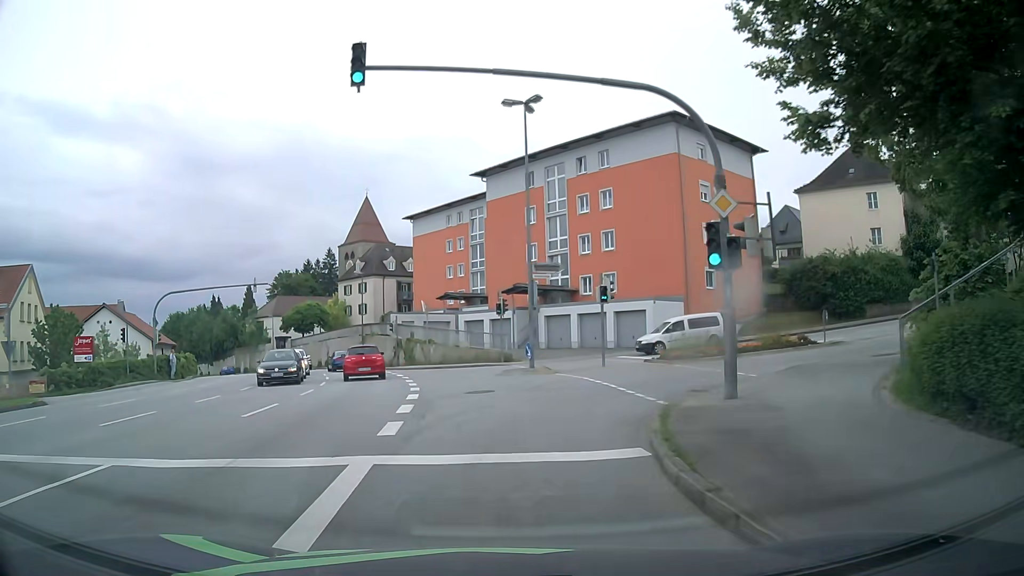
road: tertiary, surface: asphalt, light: Day
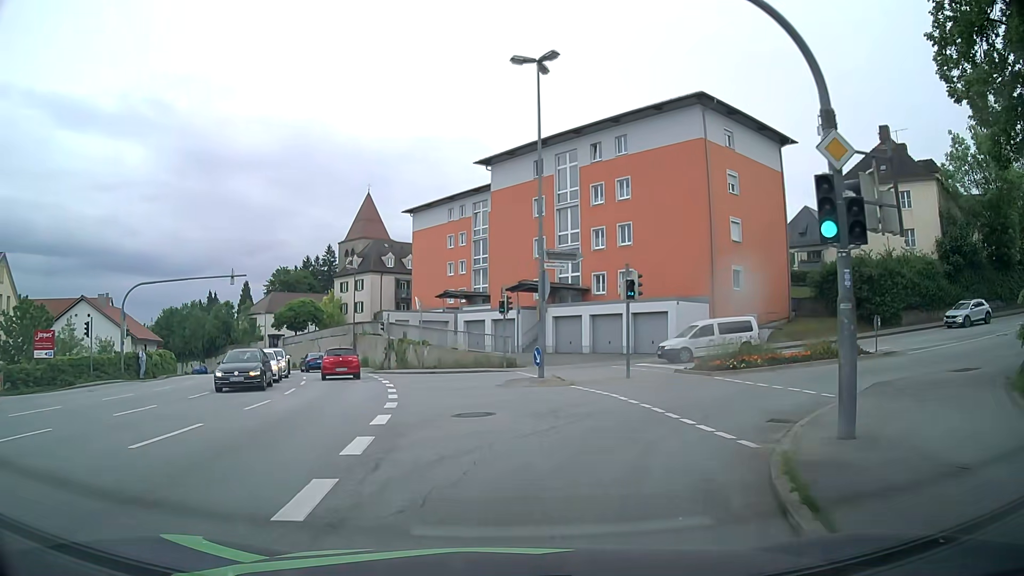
(-0.1, +4.3) m; -1°
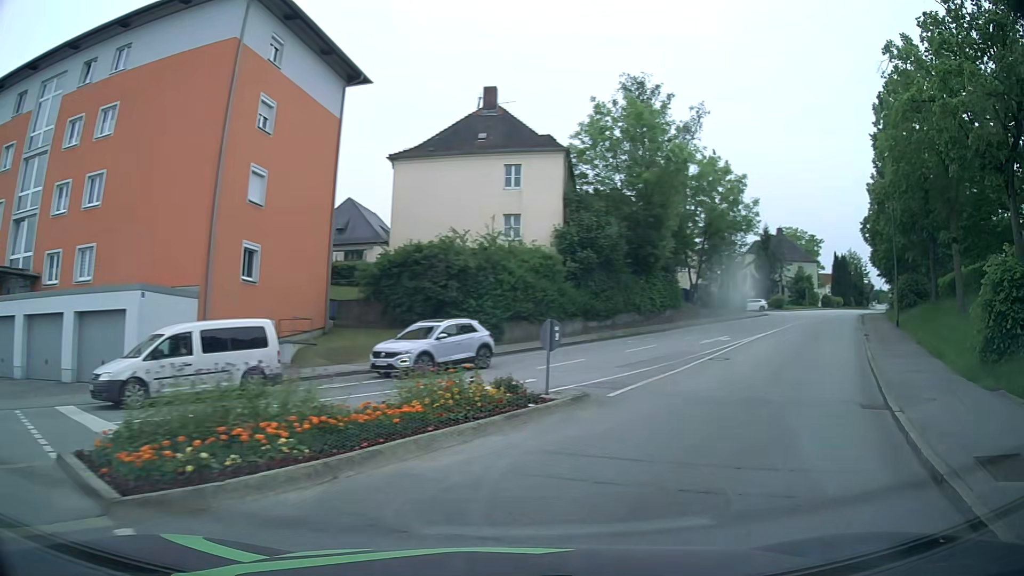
(+4.1, +14.1) m; +40°
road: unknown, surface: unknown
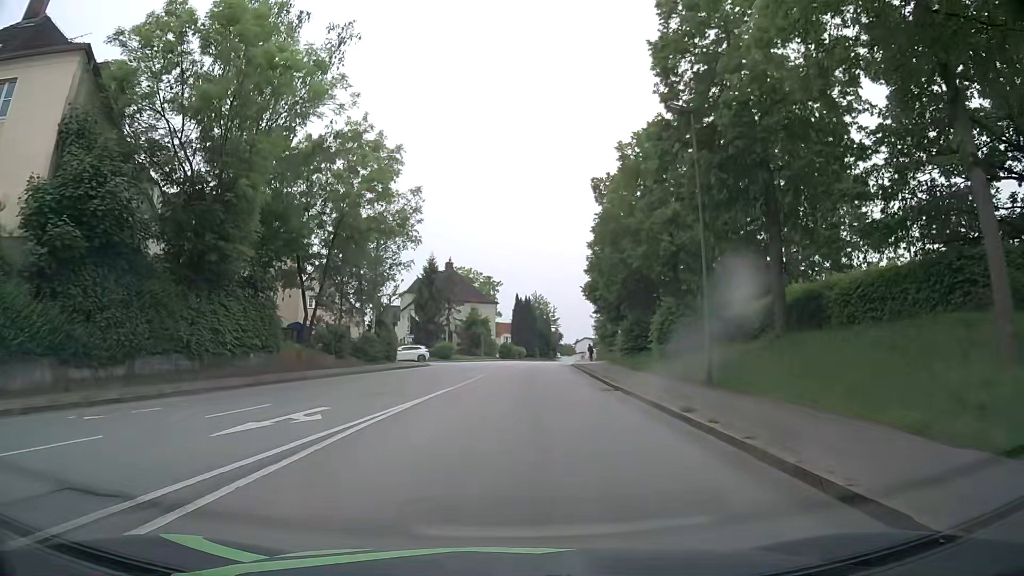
(+7.3, +18.0) m; +30°
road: residential
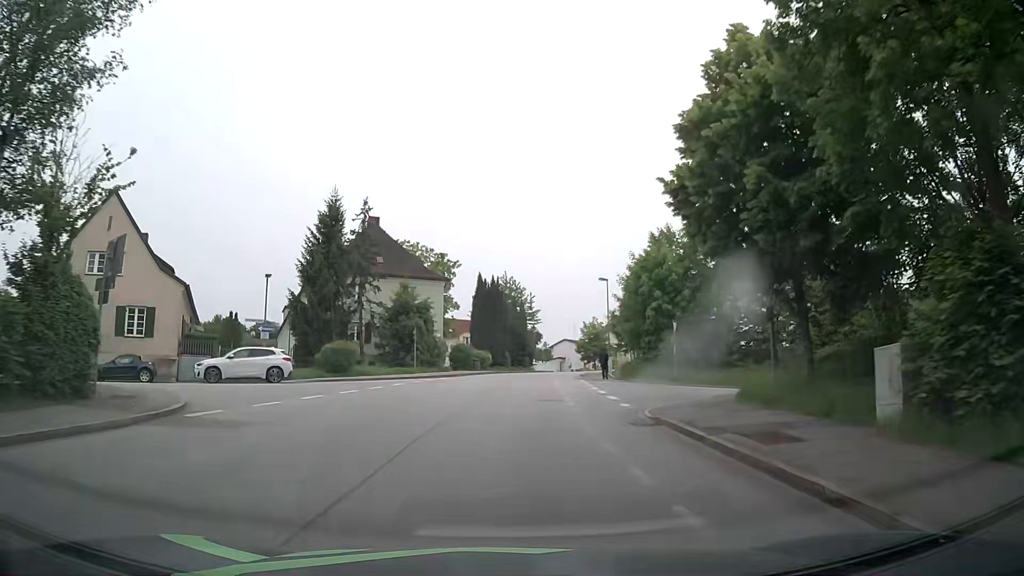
(+0.8, +32.0) m; +3°
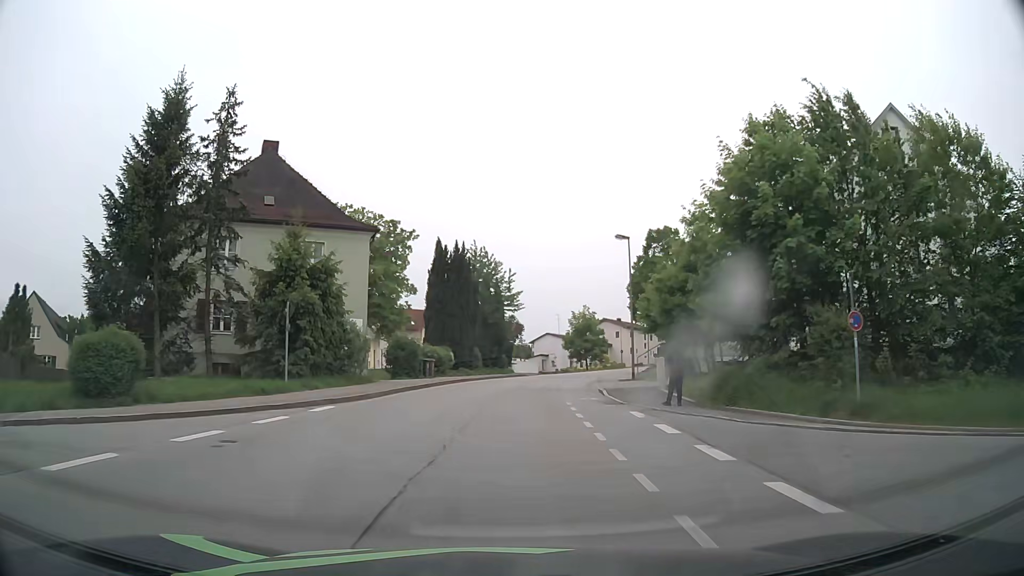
(+0.3, +20.4) m; +2°
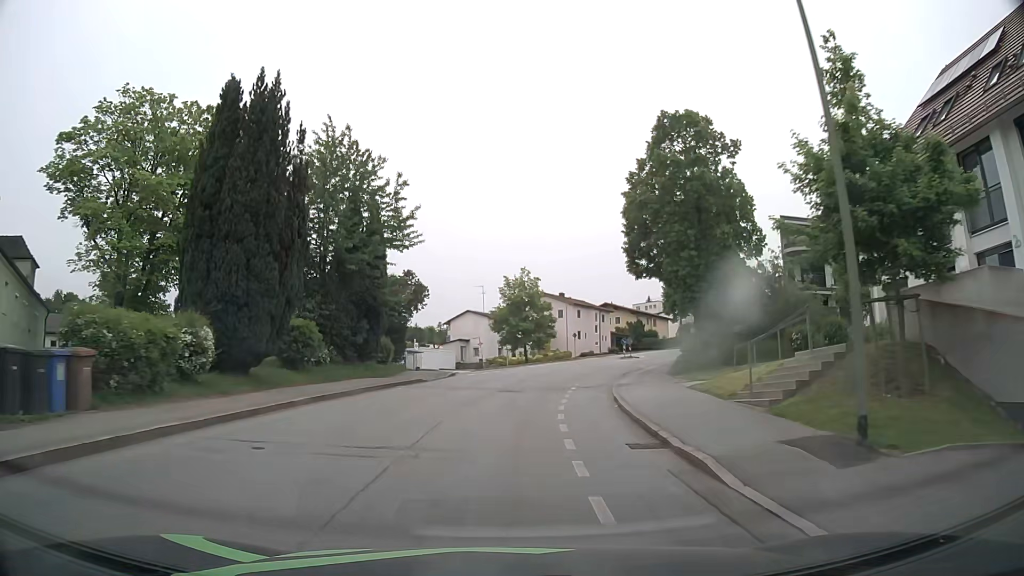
(+1.6, +29.3) m; +7°
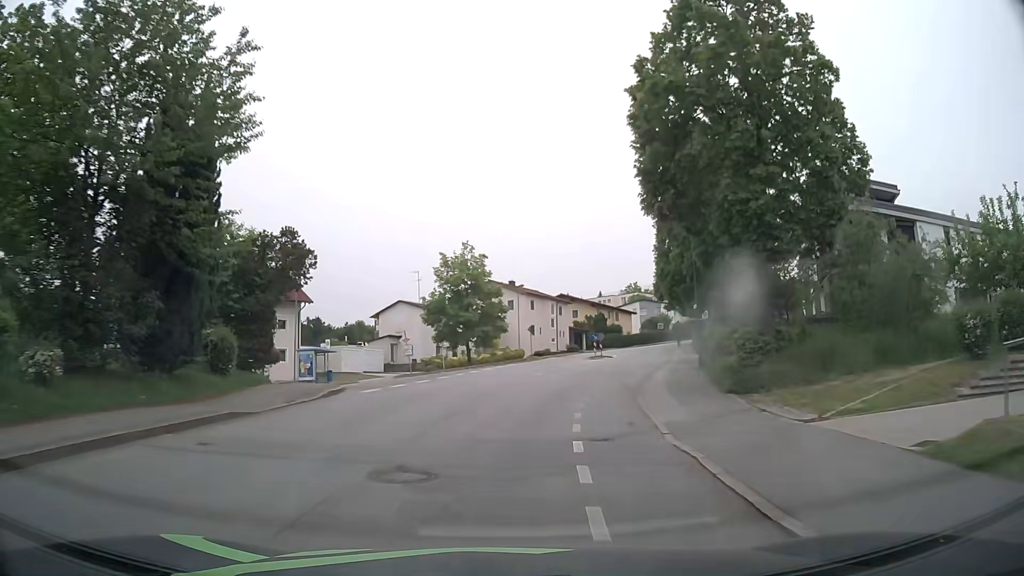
(+0.5, +14.4) m; +4°
(0, +10) (+2, +20) (+4, +30) (+7, +39) (+9, +49) (+12, +59) (+15, +68) (+18, +78) (+23, +86) (+28, +95) m
